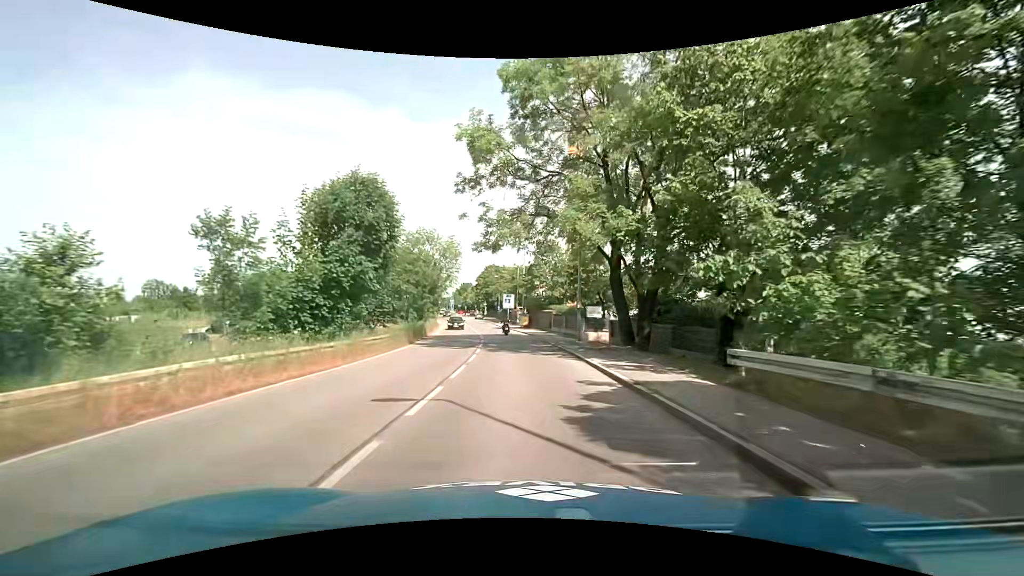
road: tertiary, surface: asphalt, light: Day
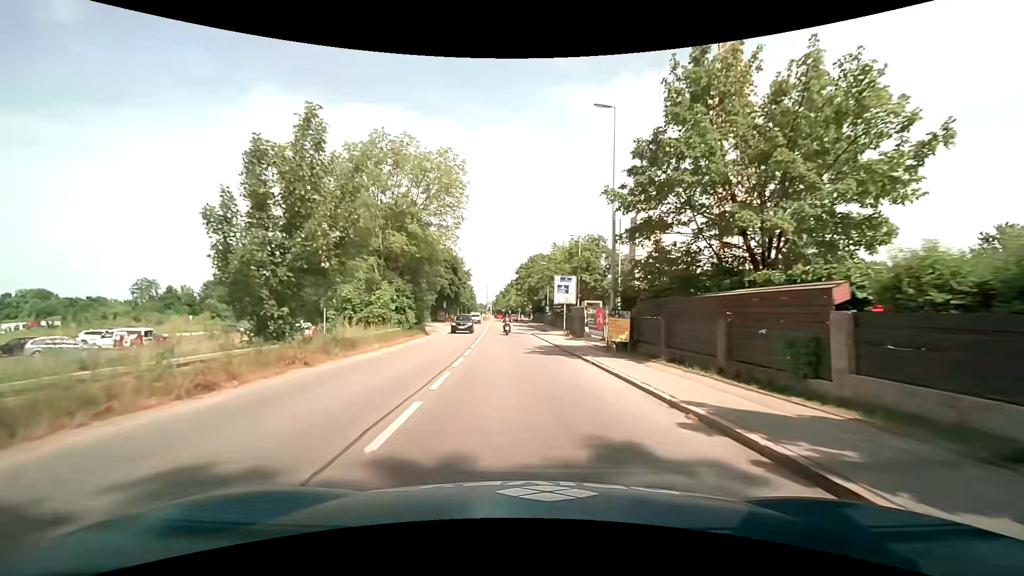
(-1.4, +38.1) m; -4°
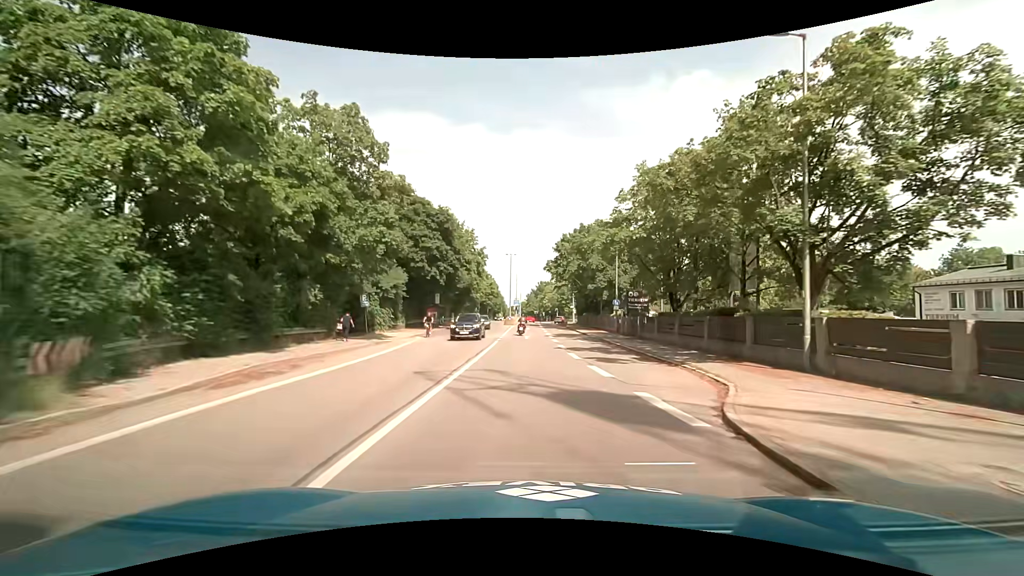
(-2.0, +37.6) m; -4°
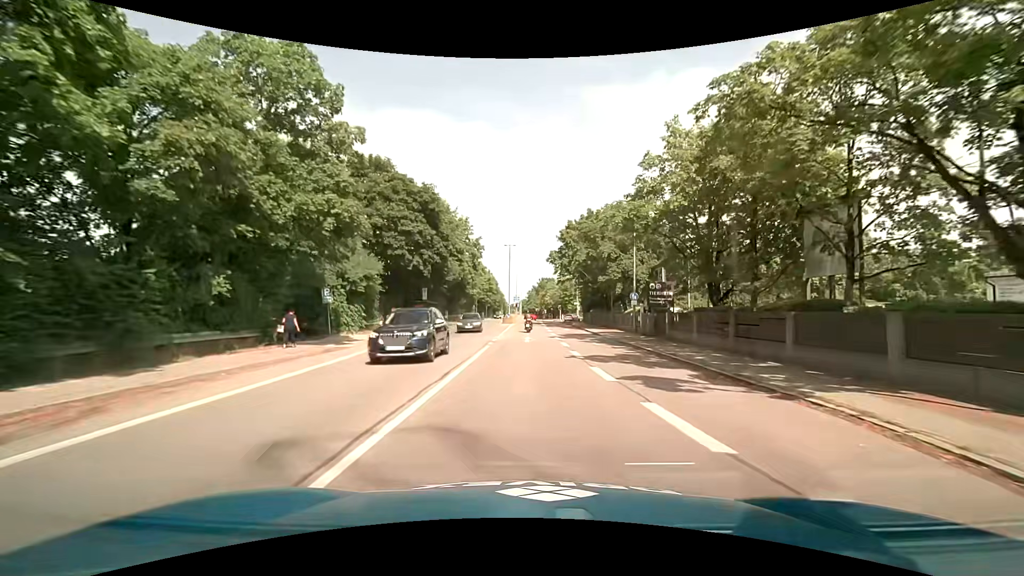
(0.0, +7.2) m; 0°
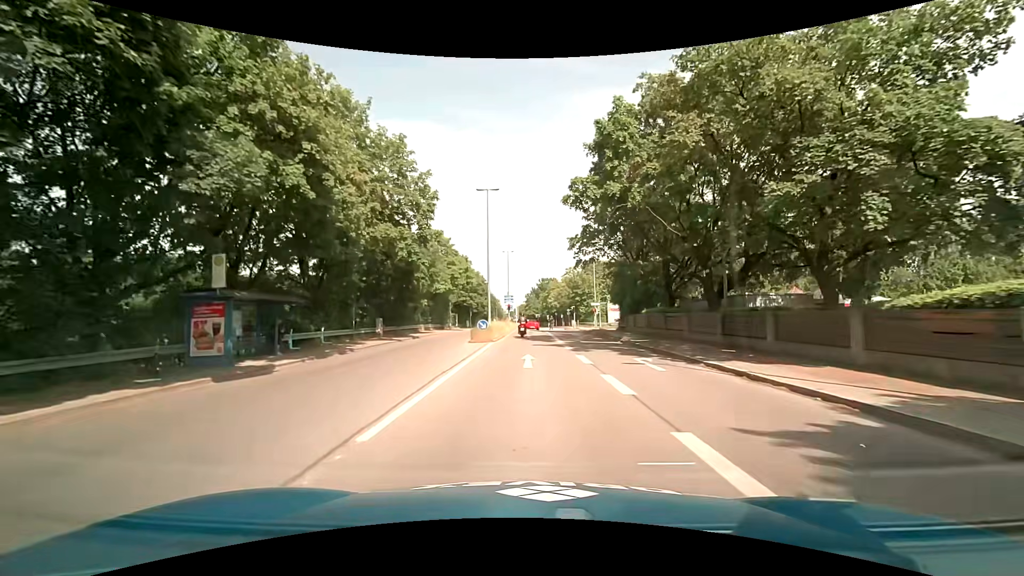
(-0.2, +32.1) m; 0°
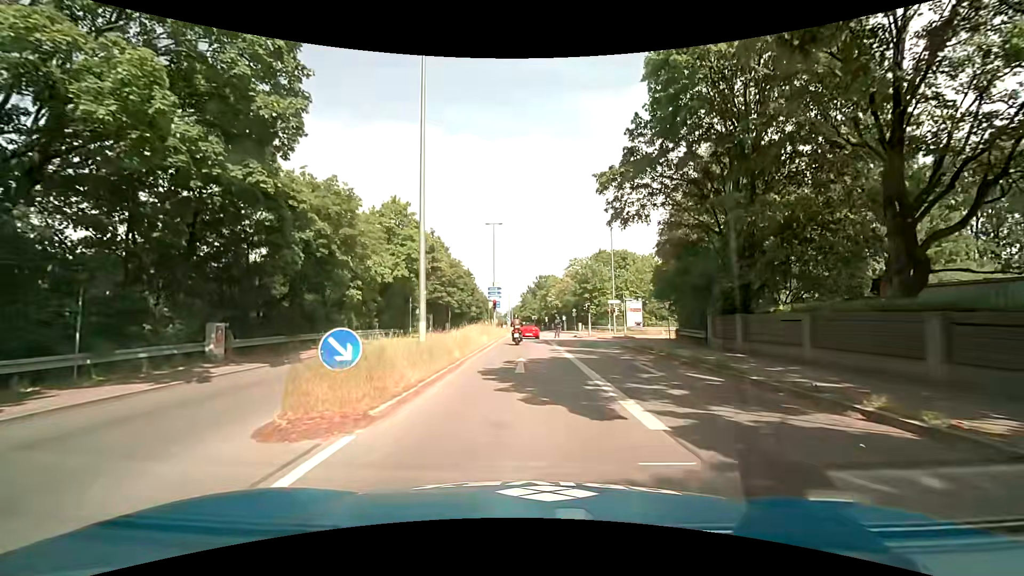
(0.0, +20.5) m; +1°
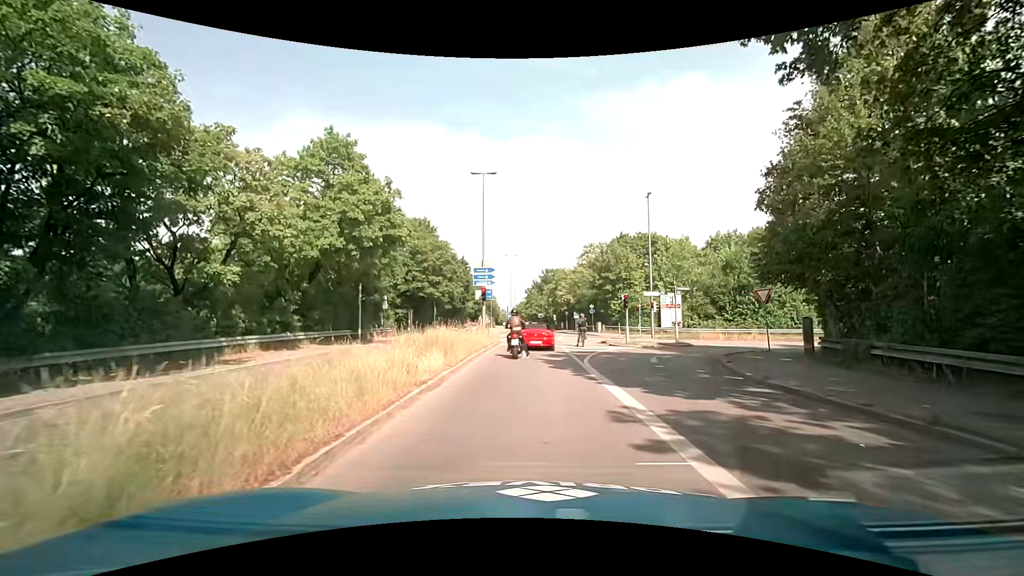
(-0.2, +15.2) m; -1°
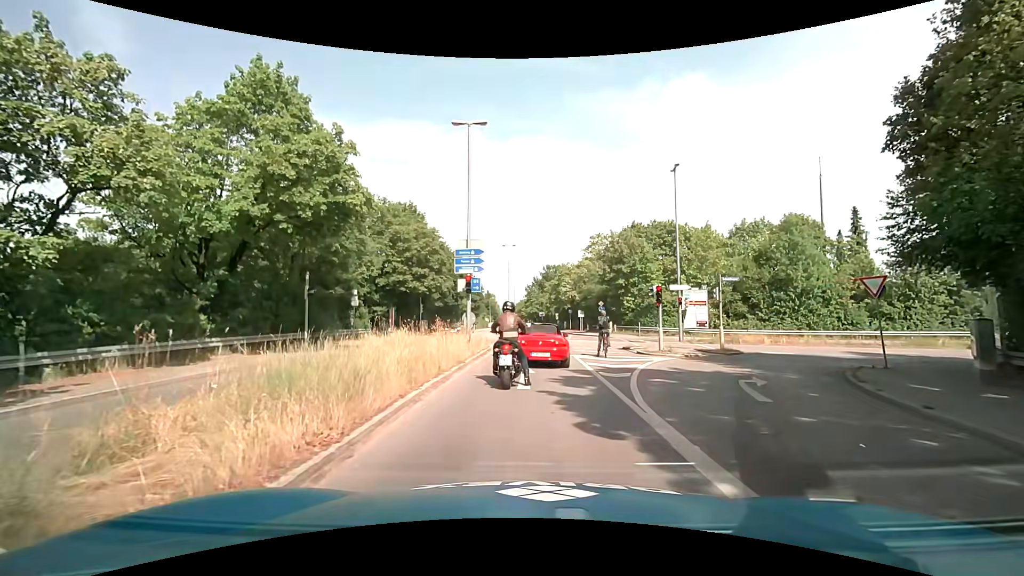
(0.0, +7.5) m; 0°
(0, +10) (0, +20) (0, +30) (0, +40) (+1, +50) (0, +60) (0, +70) (0, +80) (0, +90) (0, +100) m
